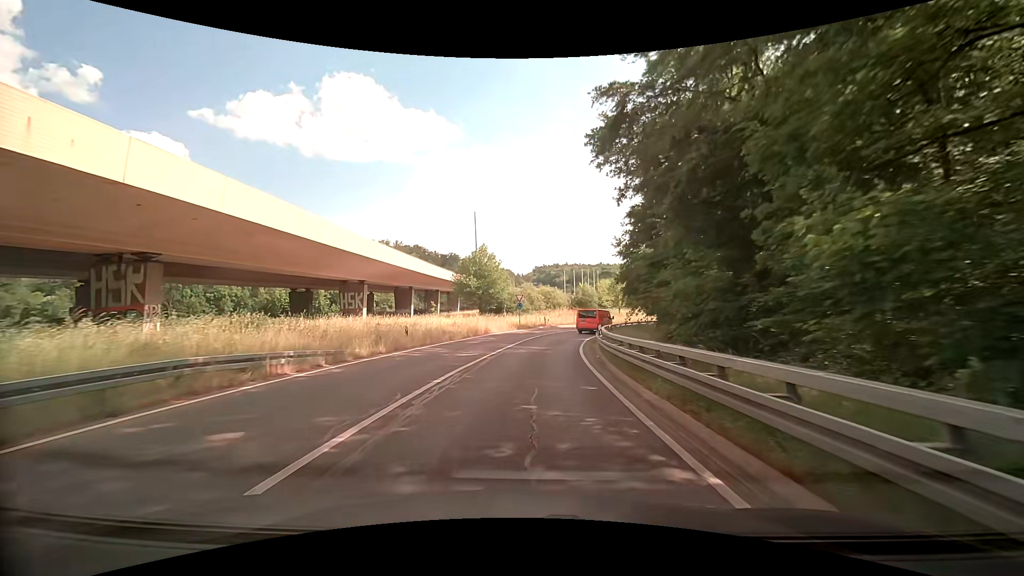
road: trunk_link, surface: asphalt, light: Day
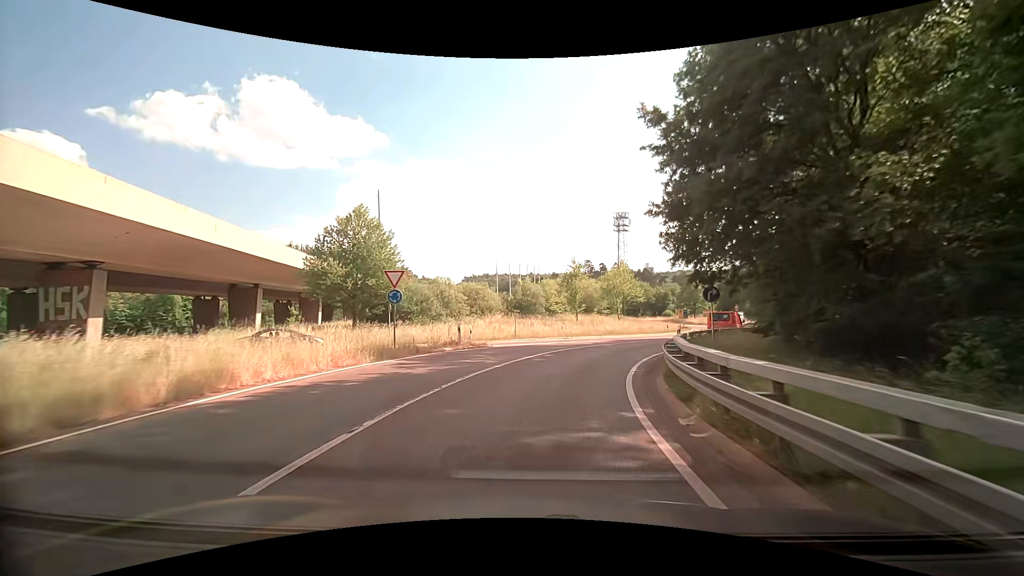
(+1.4, +28.1) m; +7°
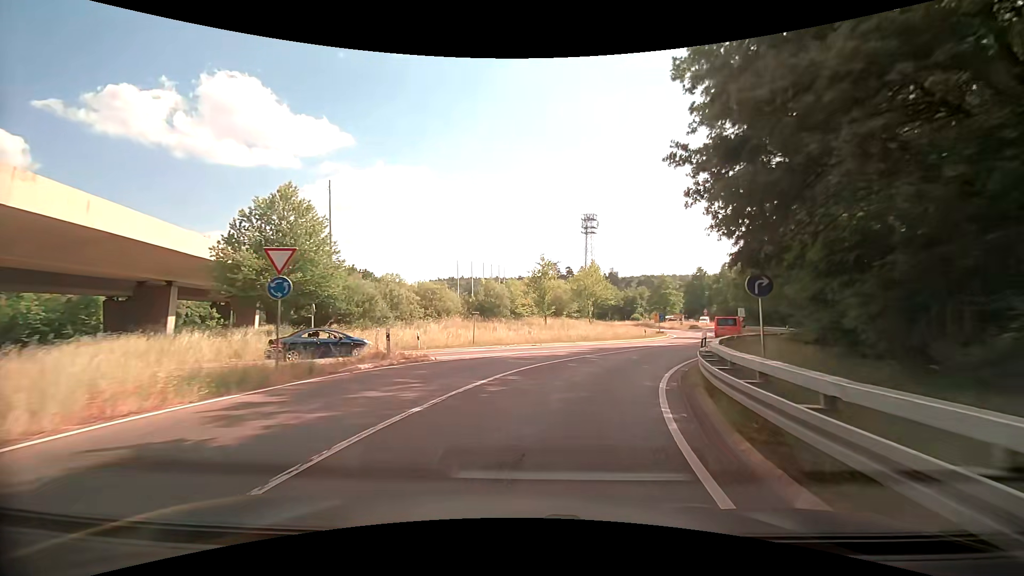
(+0.2, +6.5) m; +4°
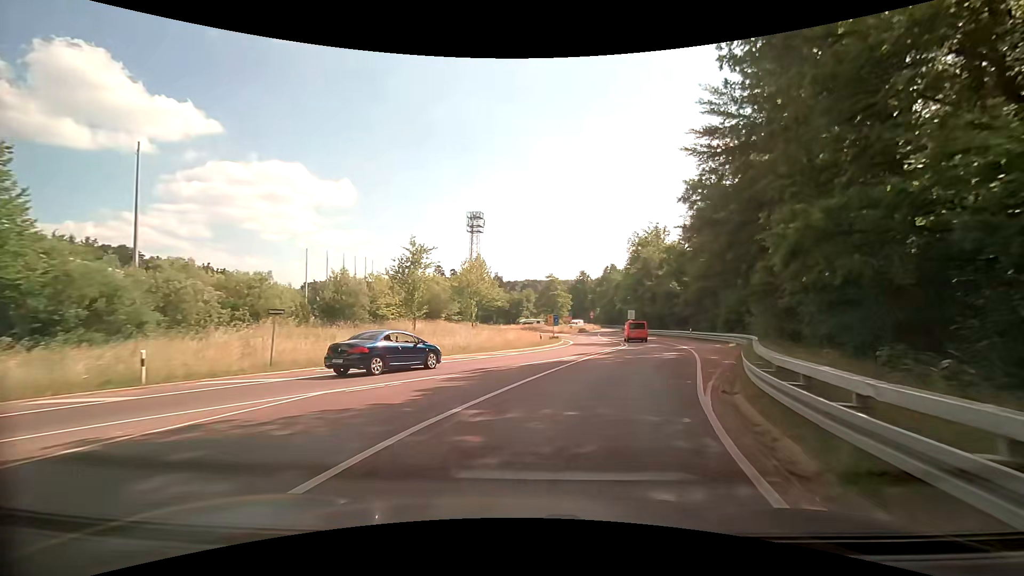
(+1.3, +12.0) m; +12°
(+1, +10) (+4, +19) (+8, +29) (+10, +38) (+12, +48) (+14, +58) (+14, +68) (+15, +78) (+17, +88) (+19, +98) m
